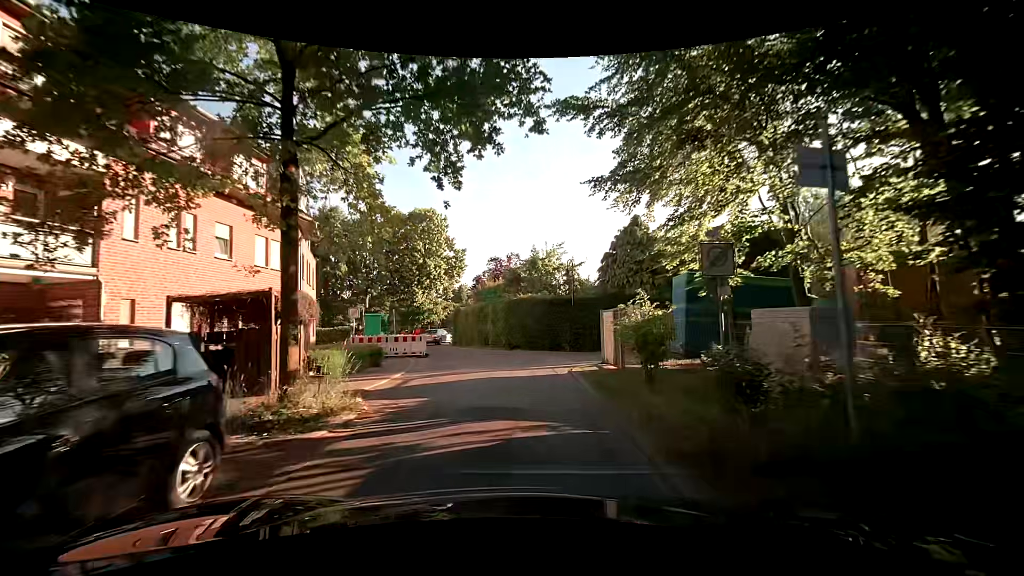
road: residential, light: Day
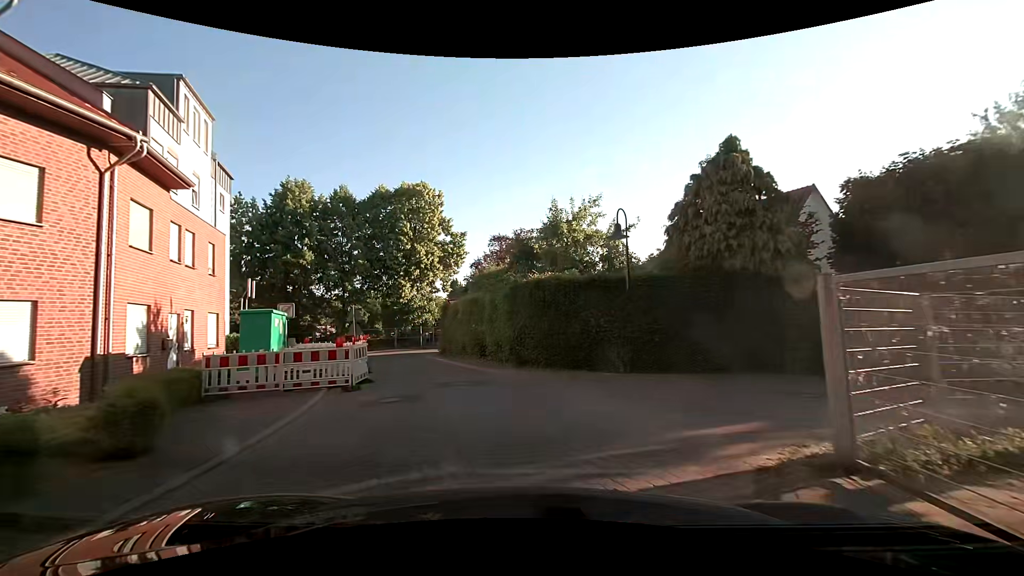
(0.0, +11.4) m; -1°
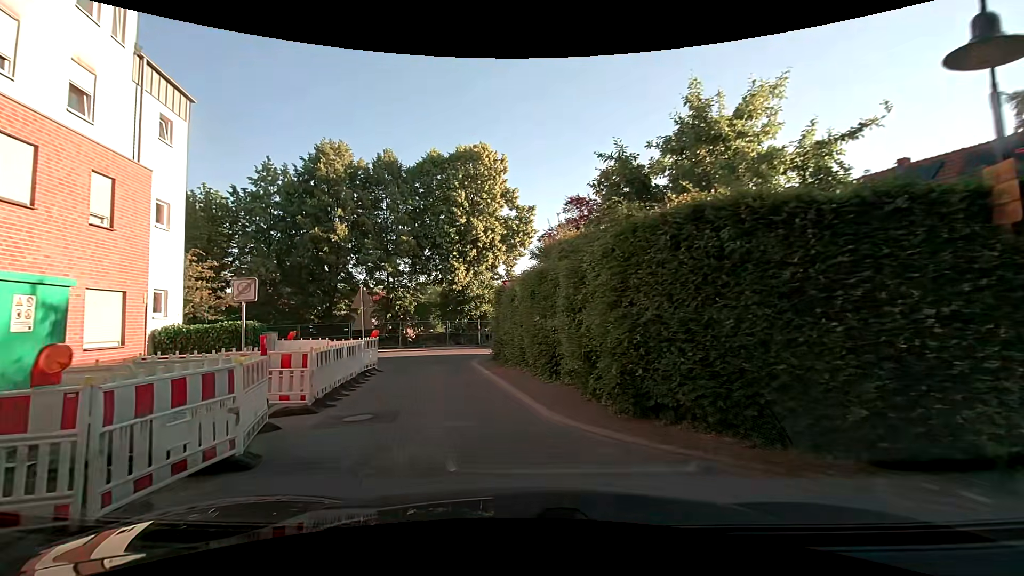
(-0.4, +9.7) m; -7°
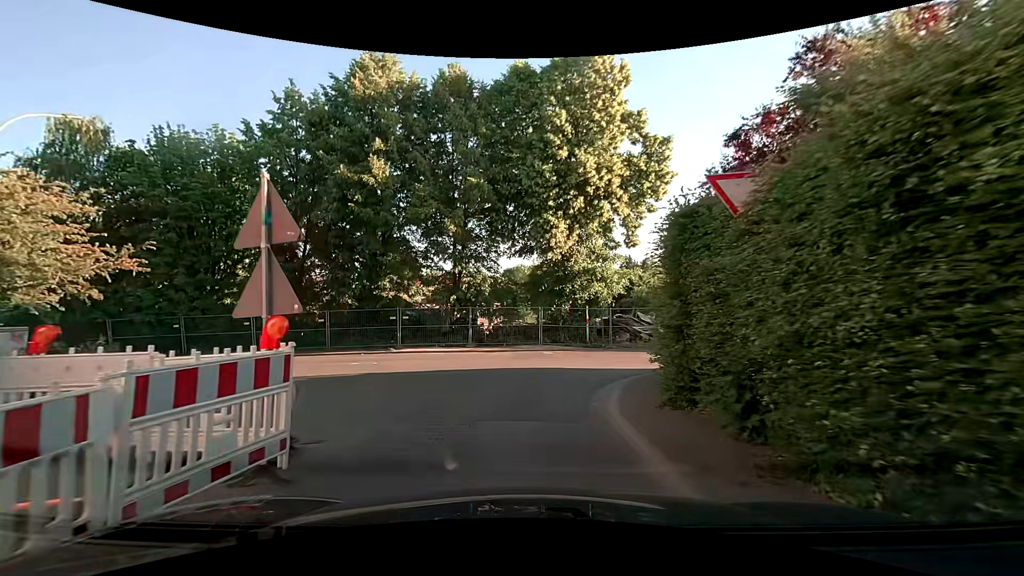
(-1.8, +12.9) m; -9°
